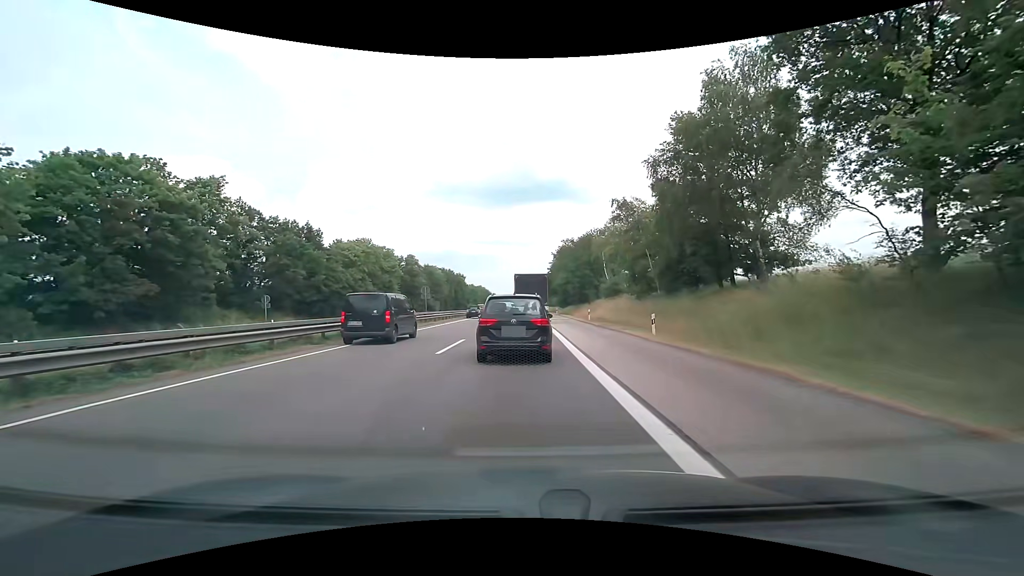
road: motorway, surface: asphalt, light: Day
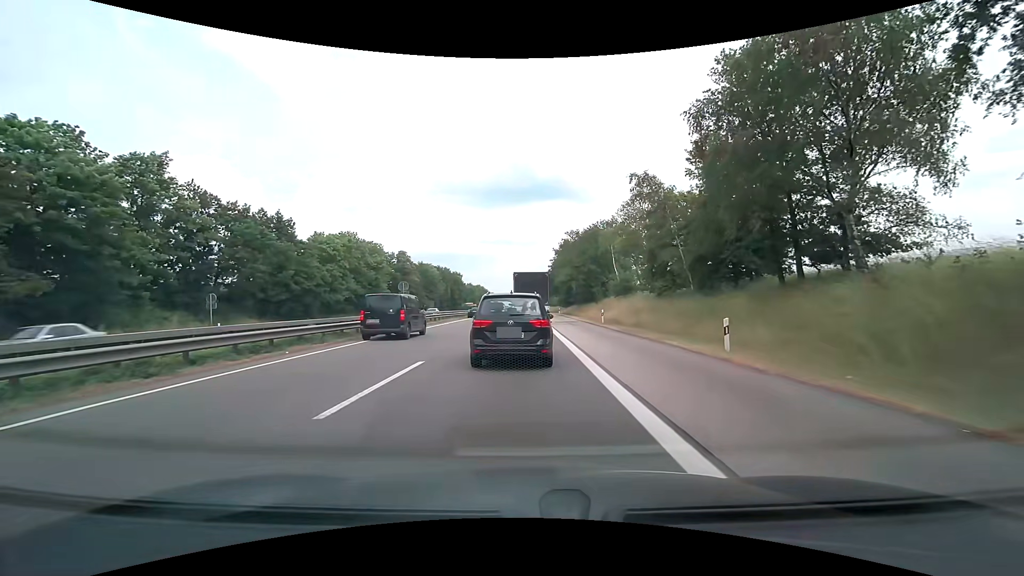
(0.0, +8.0) m; 0°
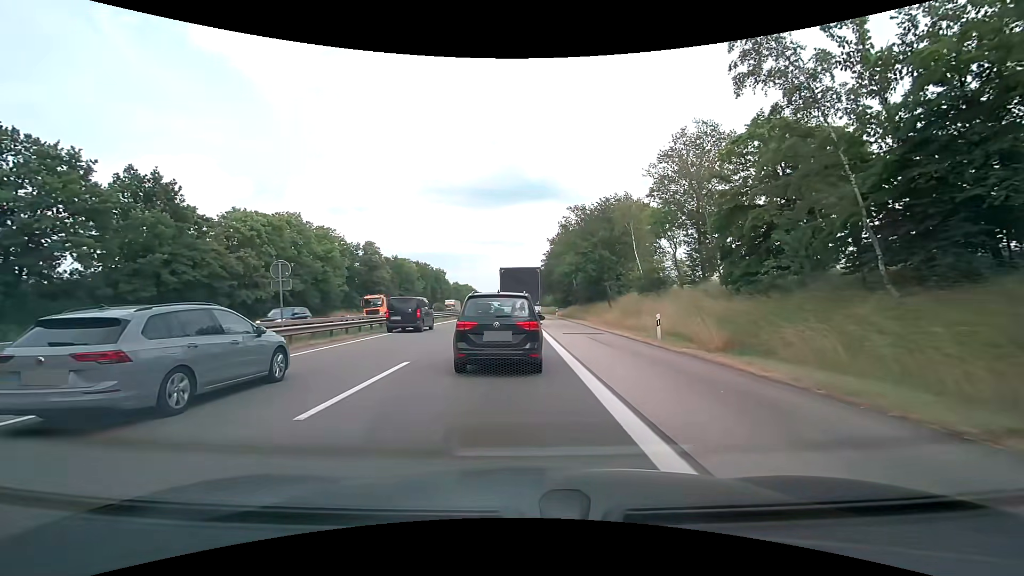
(+0.2, +17.6) m; +2°
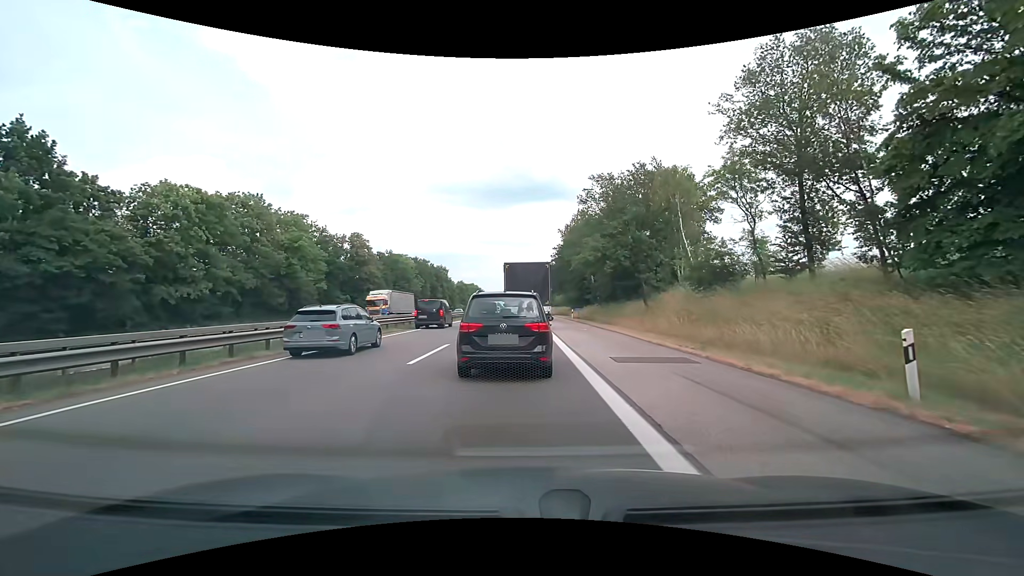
(-0.2, +12.1) m; -2°
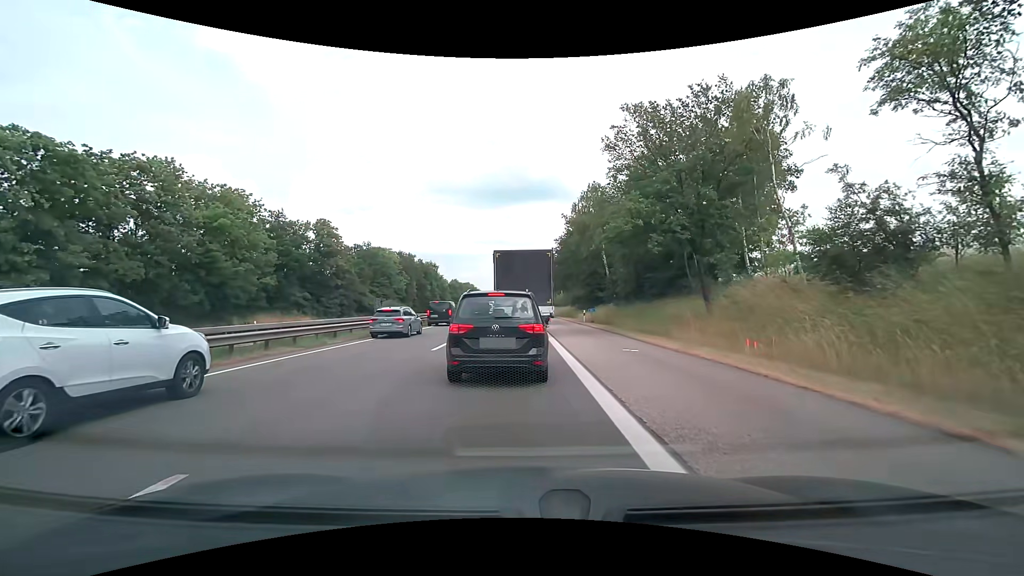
(+0.2, +13.7) m; 0°
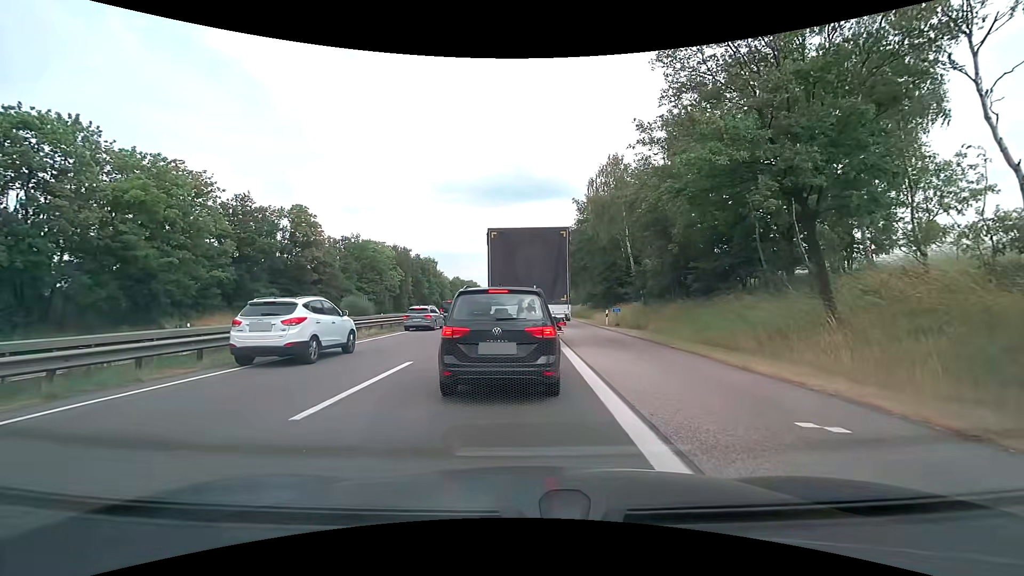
(0.0, +9.5) m; -1°
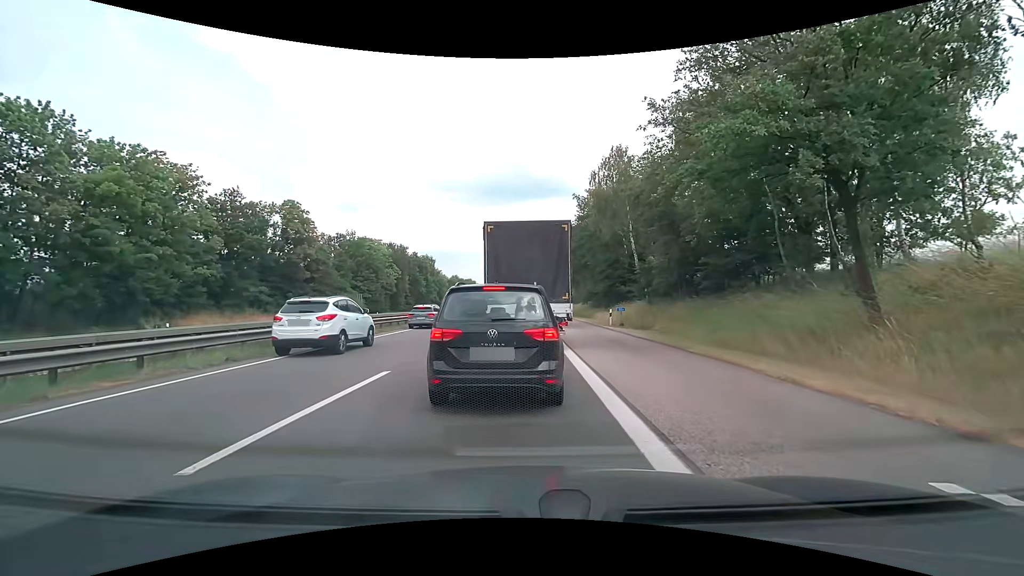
(0.0, +1.9) m; -1°
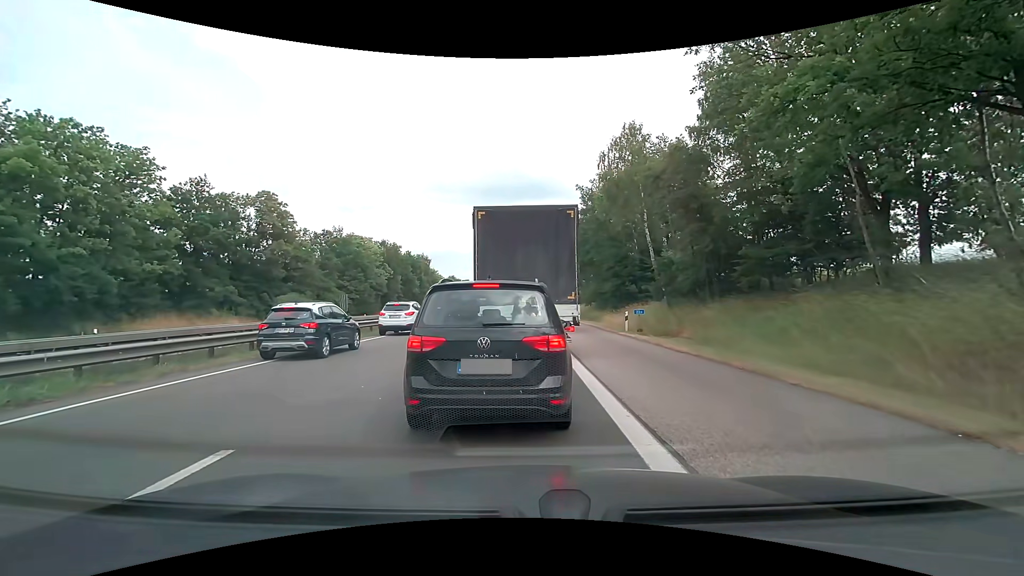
(+0.1, +5.2) m; -1°
